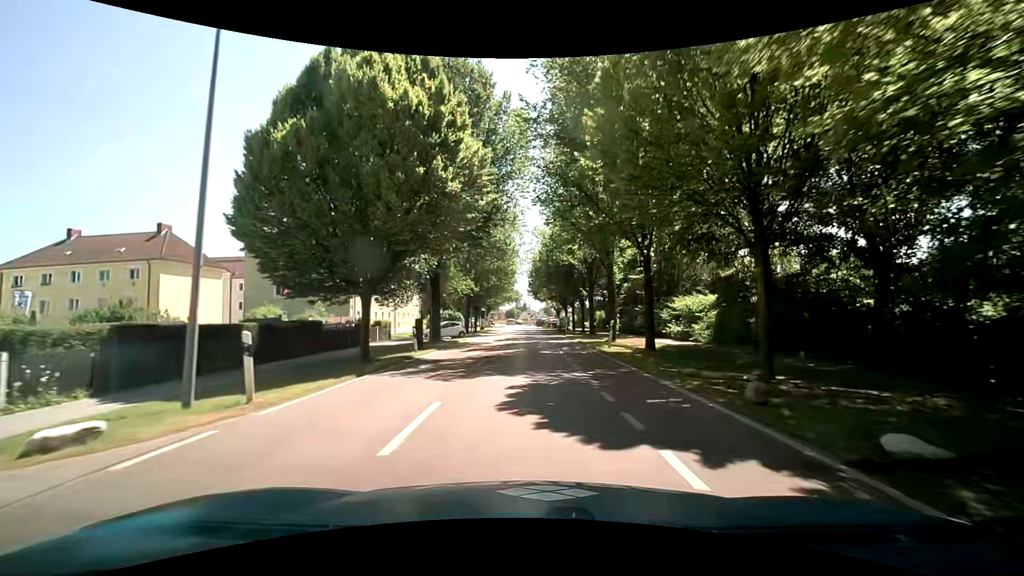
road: tertiary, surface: asphalt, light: Day
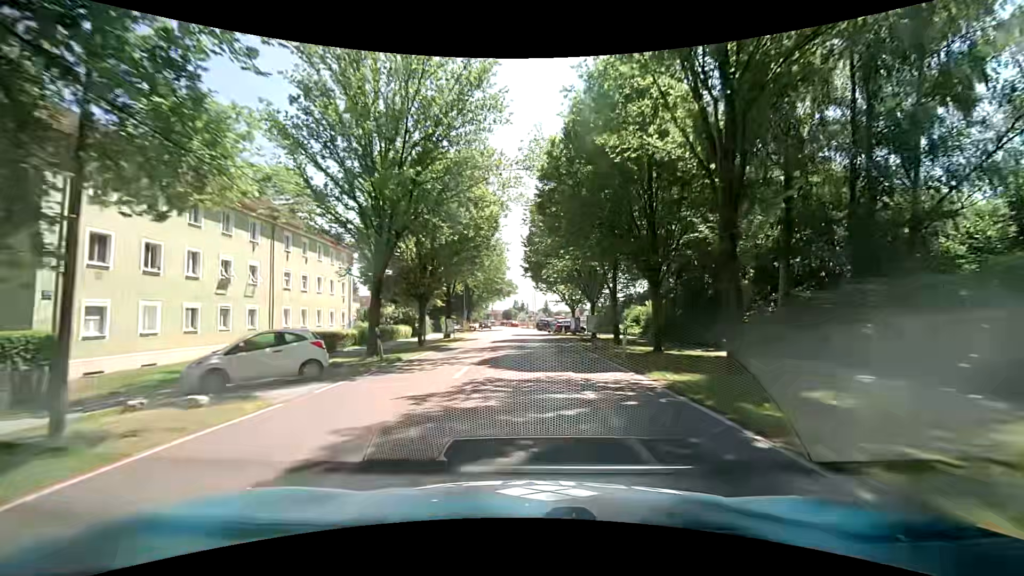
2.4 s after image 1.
(+0.1, +29.8) m; 0°
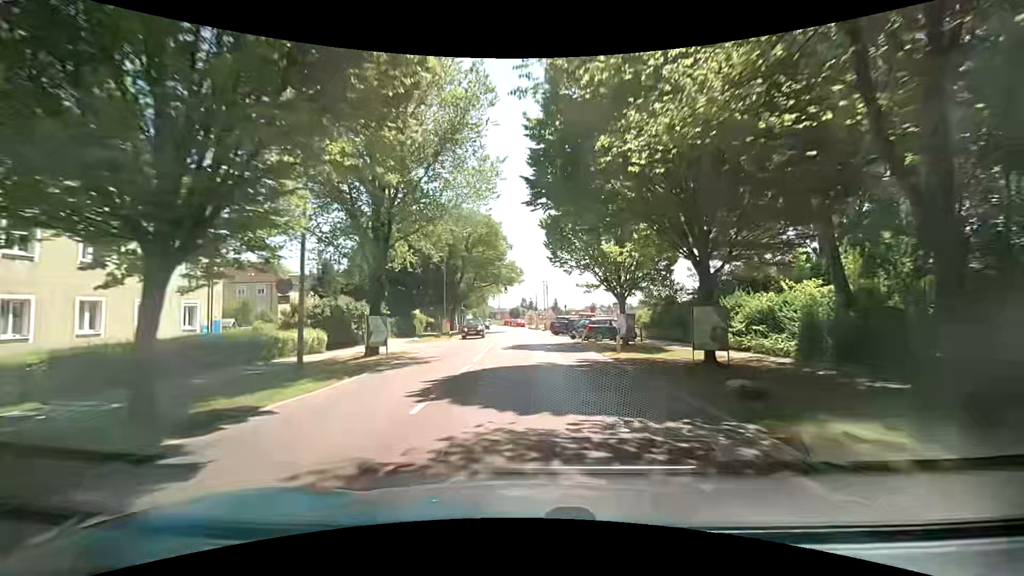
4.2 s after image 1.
(0.0, +22.5) m; 0°
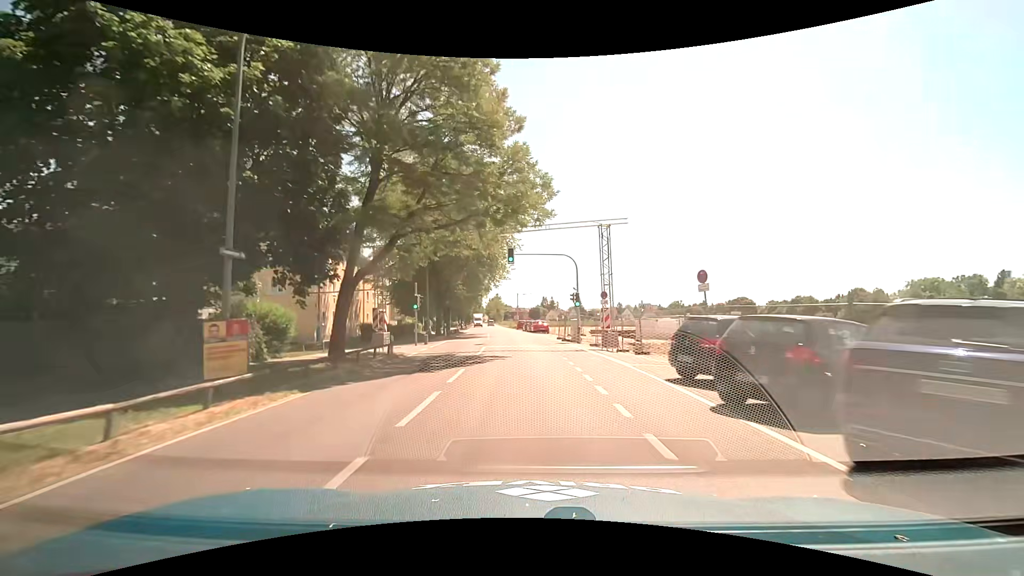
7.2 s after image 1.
(-0.8, +37.1) m; -2°
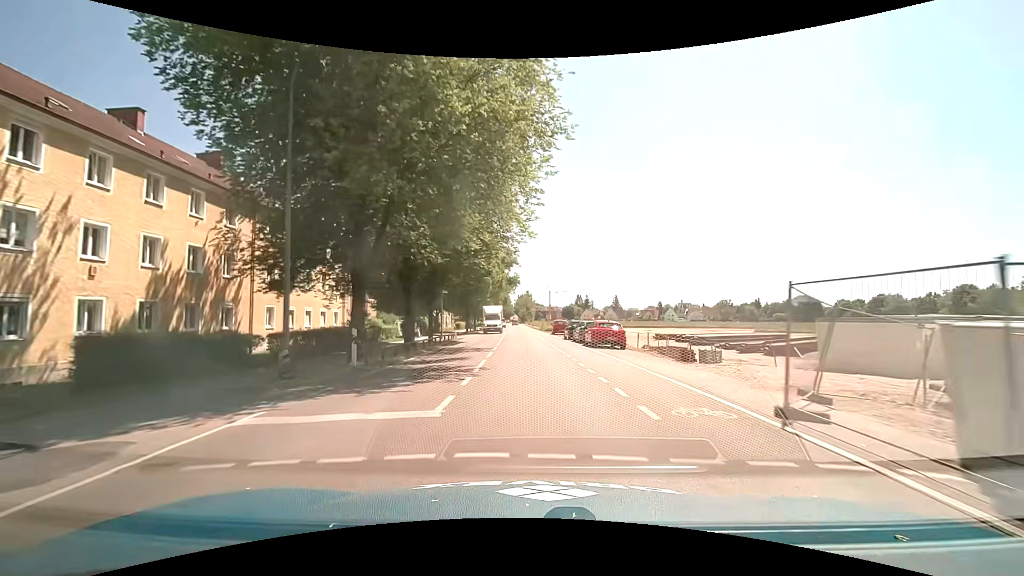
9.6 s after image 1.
(-0.9, +29.2) m; -3°
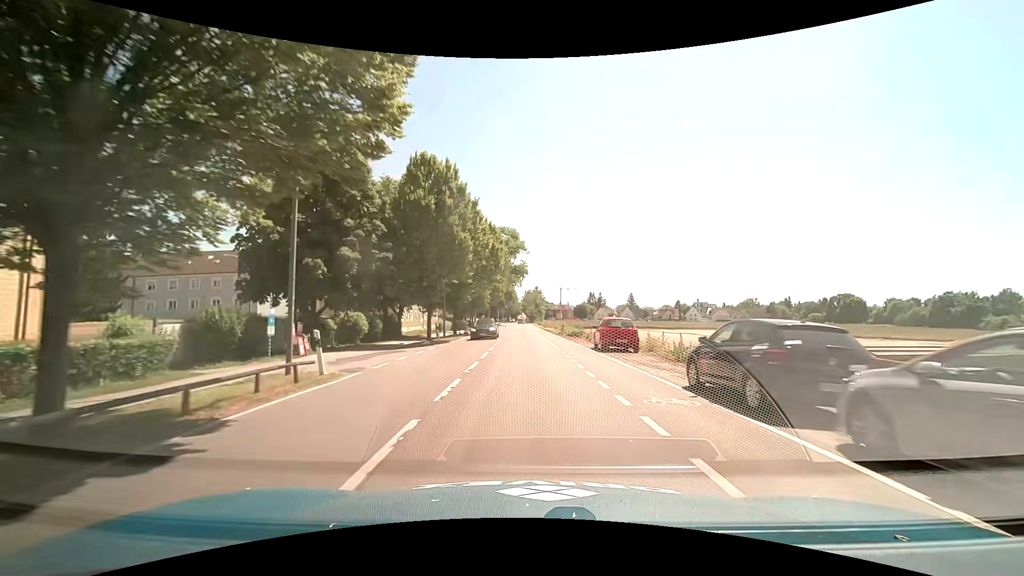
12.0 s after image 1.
(-0.3, +29.0) m; -1°
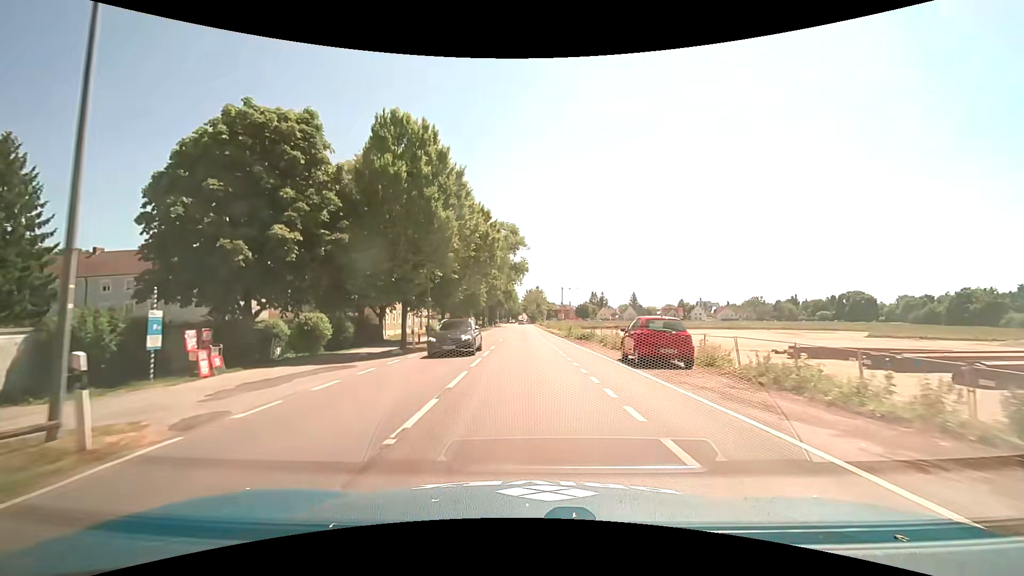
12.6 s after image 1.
(+0.1, +7.2) m; 0°
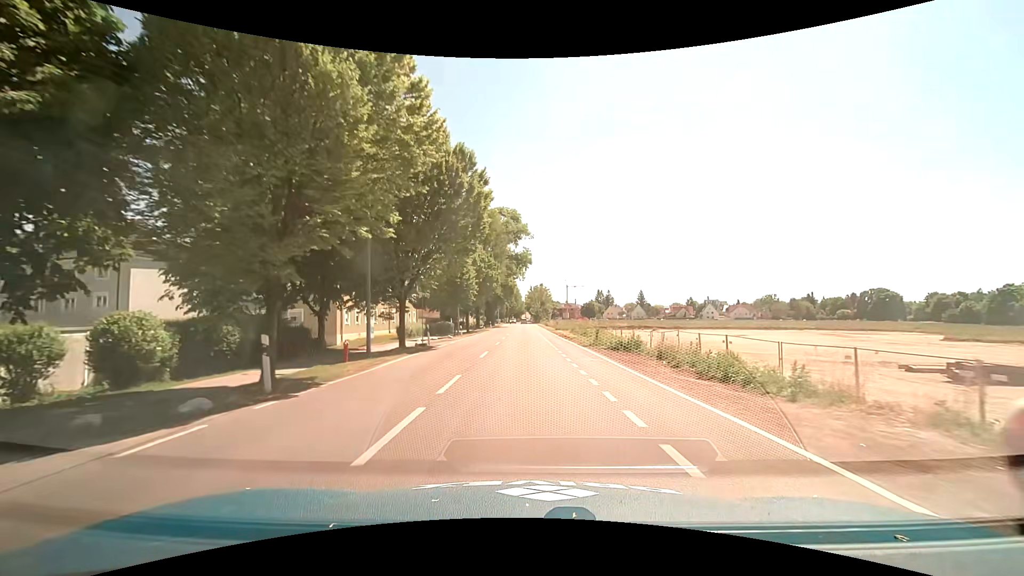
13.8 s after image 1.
(0.0, +14.4) m; 0°
(0, +10) (0, +20) (0, +30) (0, +40) (0, +50) (-1, +60) (-1, +70) (-1, +80) (-1, +90) (-1, +100) m
